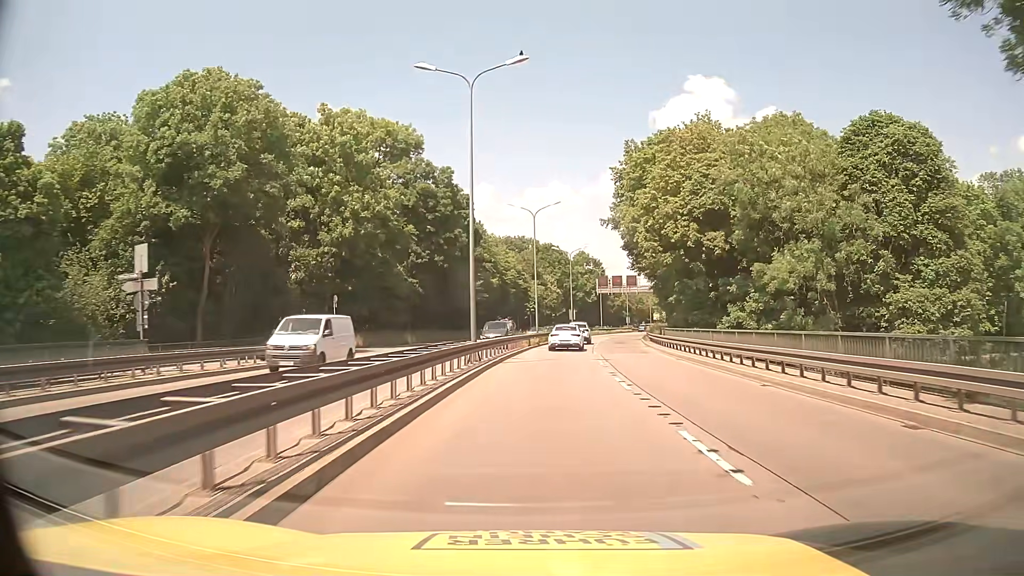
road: trunk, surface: asphalt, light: Day
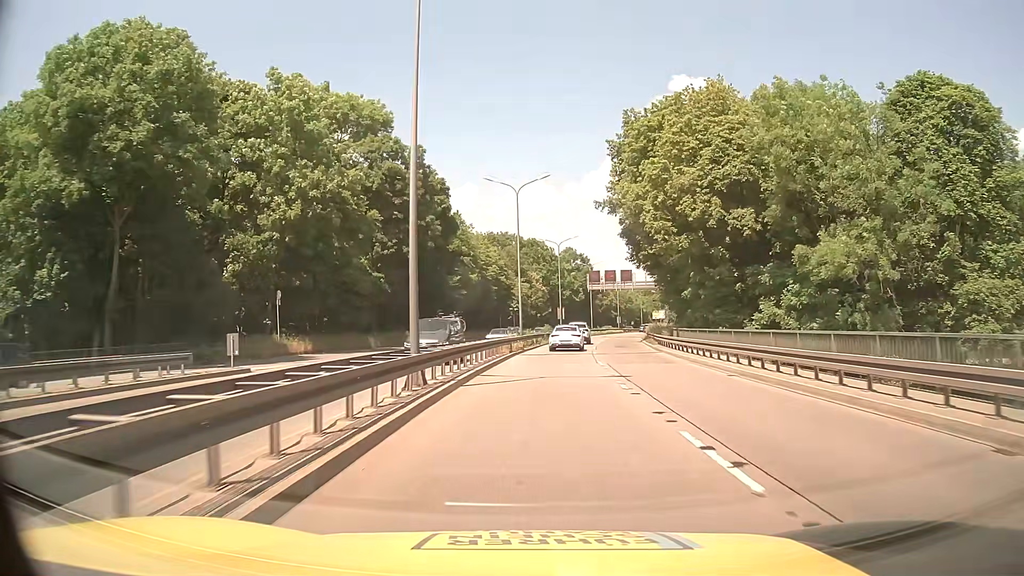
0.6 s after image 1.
(+0.1, +9.2) m; +2°
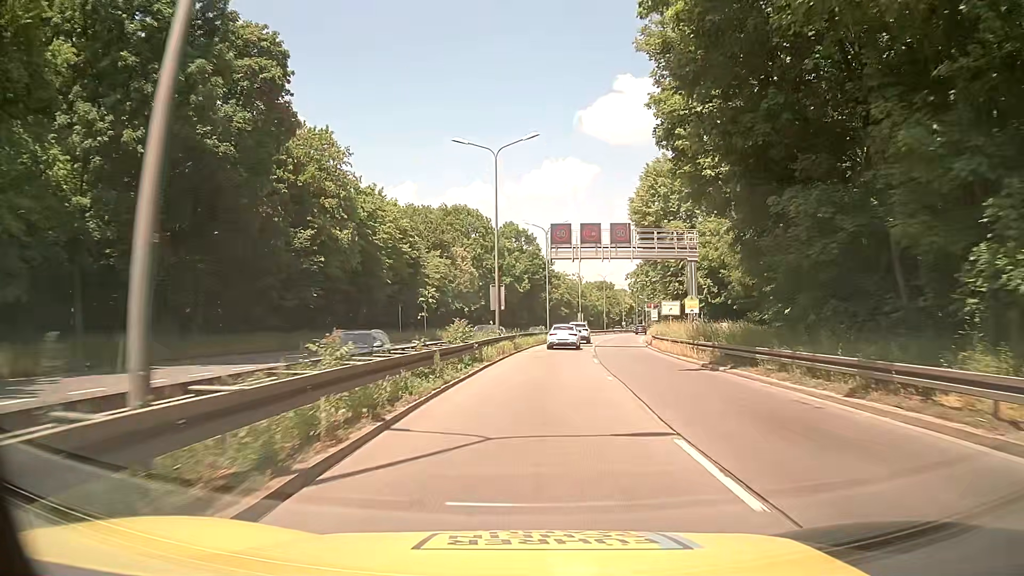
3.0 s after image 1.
(+1.6, +36.7) m; +5°
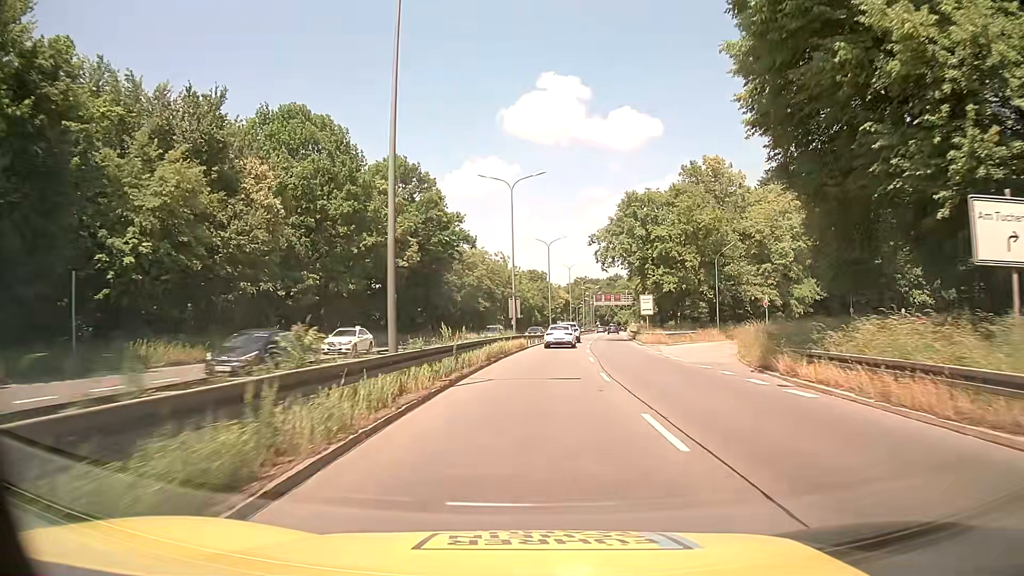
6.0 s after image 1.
(+2.5, +45.9) m; +7°
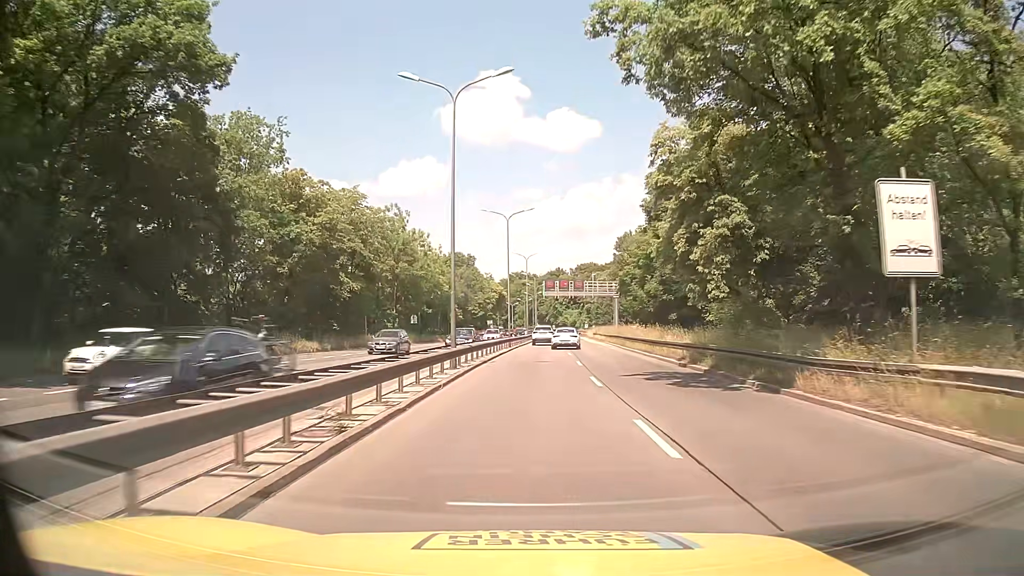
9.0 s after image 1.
(+2.1, +45.8) m; +5°
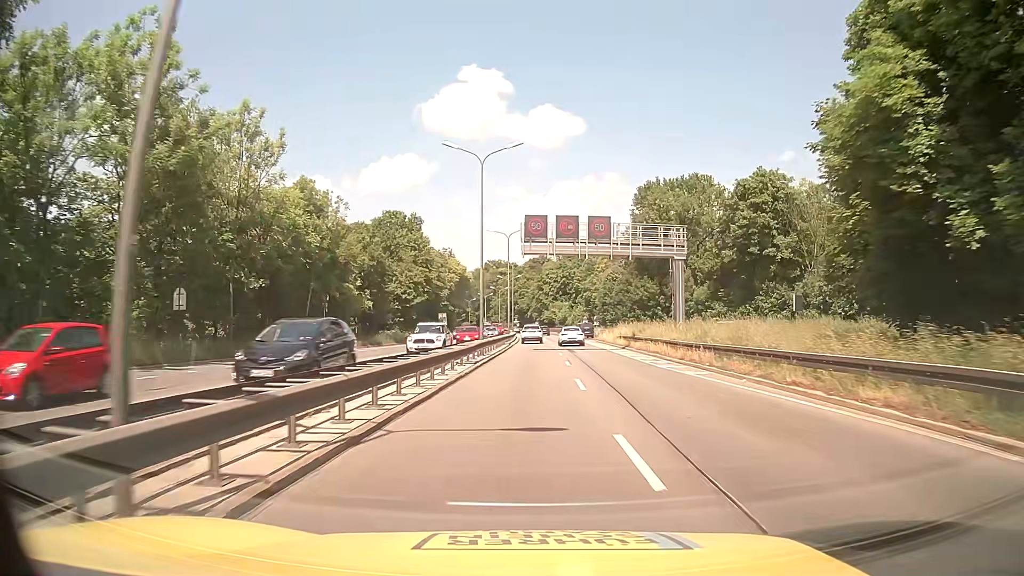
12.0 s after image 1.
(+1.3, +46.8) m; +2°
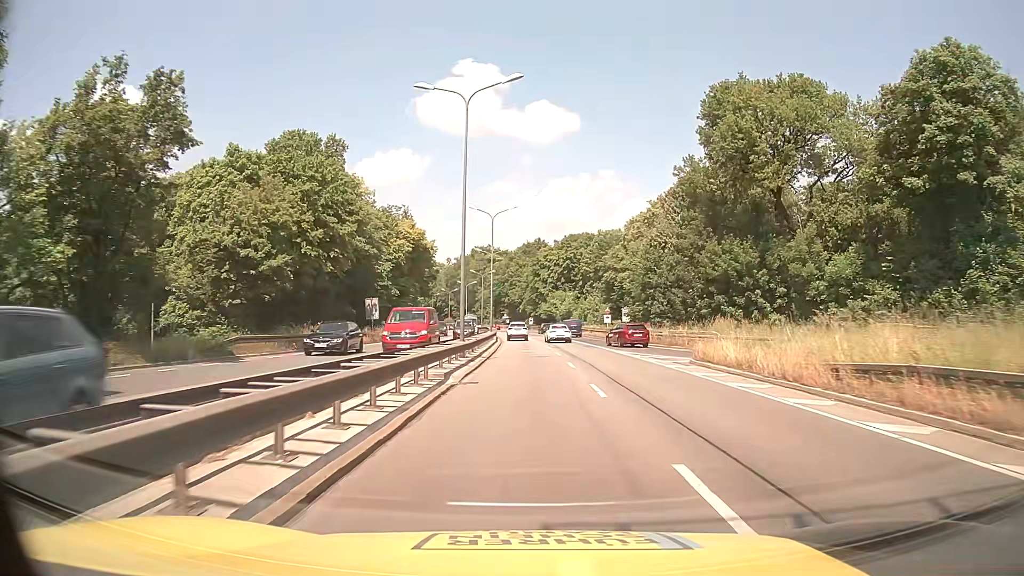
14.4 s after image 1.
(+0.3, +38.1) m; 0°
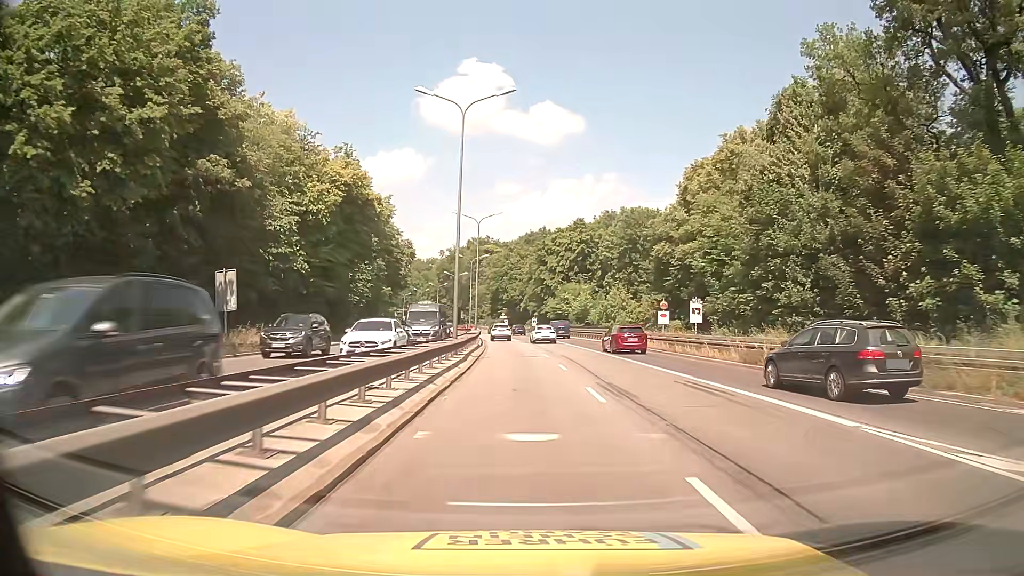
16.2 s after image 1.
(0.0, +27.4) m; 0°
(0, +10) (0, +20) (0, +30) (-1, +40) (-1, +50) (-2, +60) (-3, +70) (-4, +80) (-5, +90) (-6, +100) m
